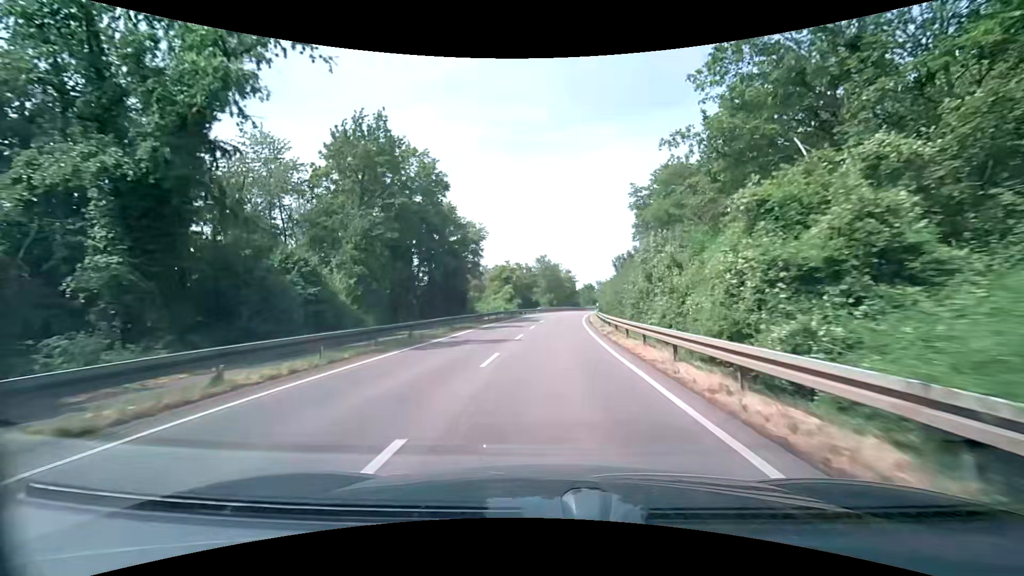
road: secondary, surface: asphalt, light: Day
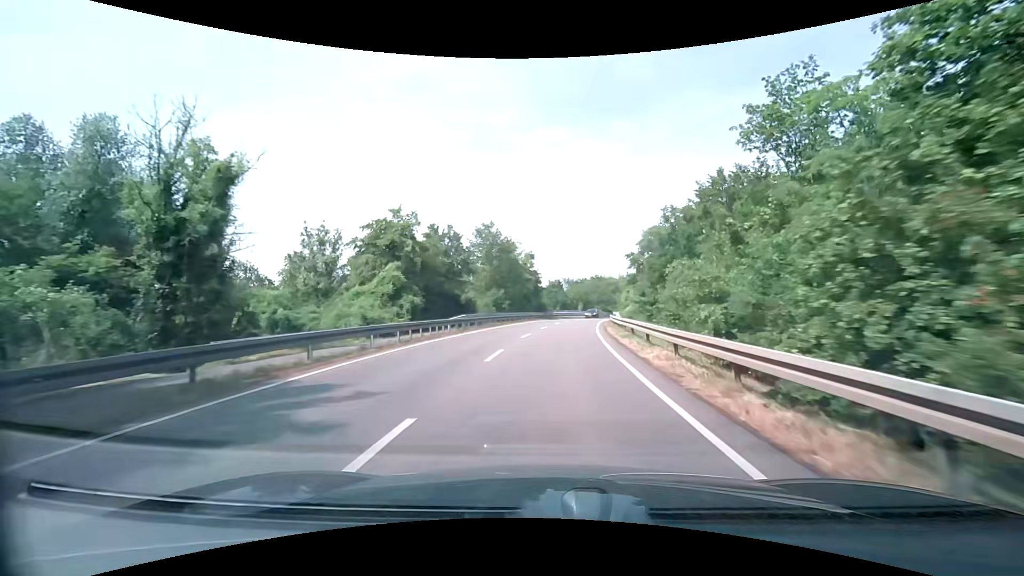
(+1.2, +44.2) m; +4°
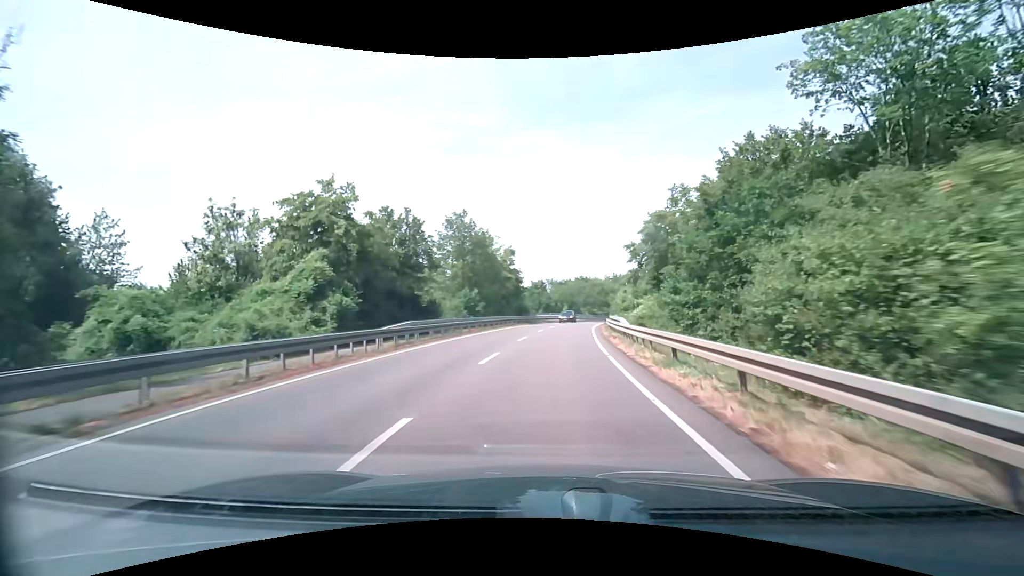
(+0.2, +8.7) m; +2°
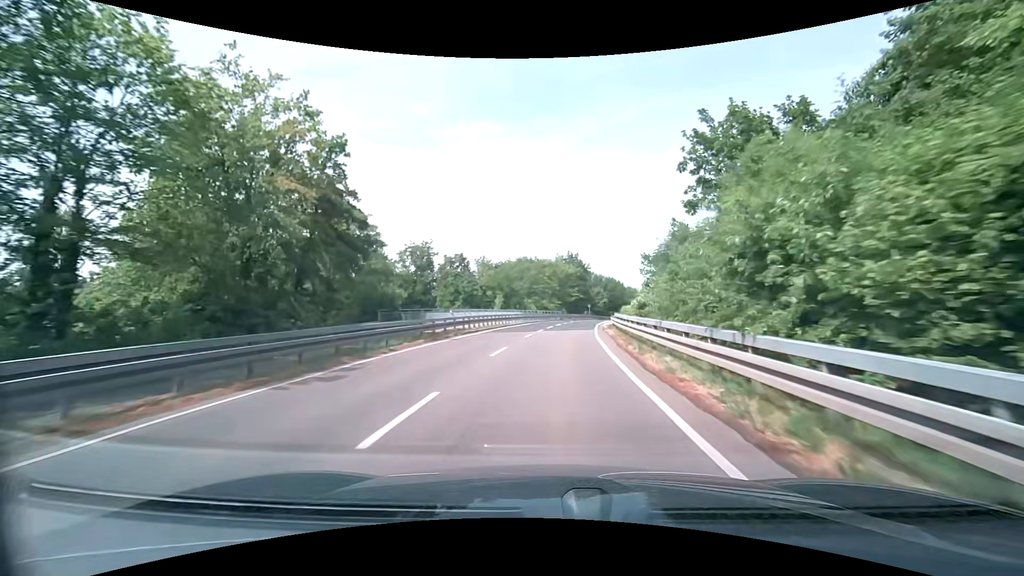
(+2.8, +42.9) m; +7°
(0, +10) (0, +20) (+1, +30) (+2, +40) (+4, +50) (+5, +60) (+7, +69) (+9, +79) (+12, +89) (+15, +99) m
